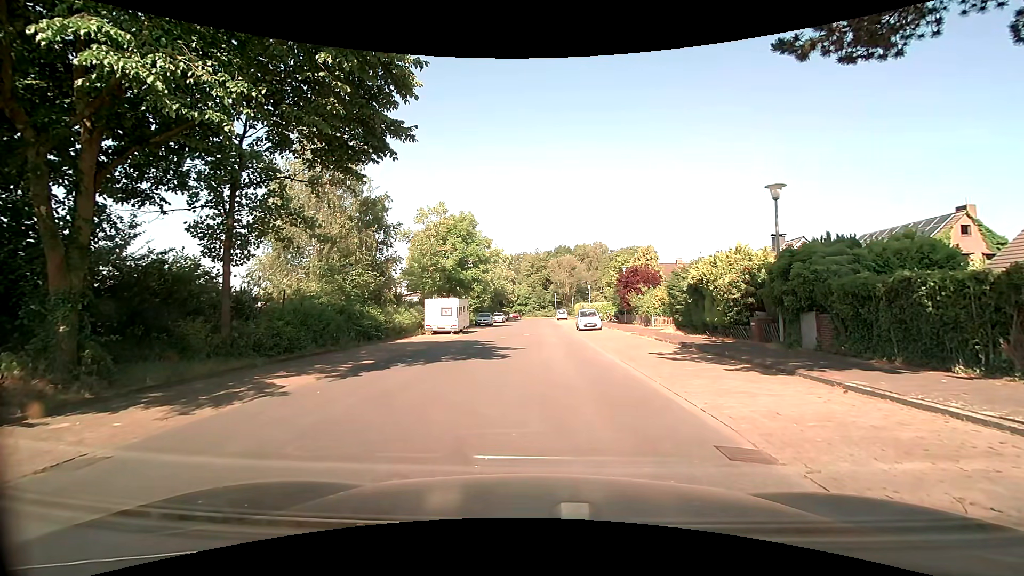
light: Day
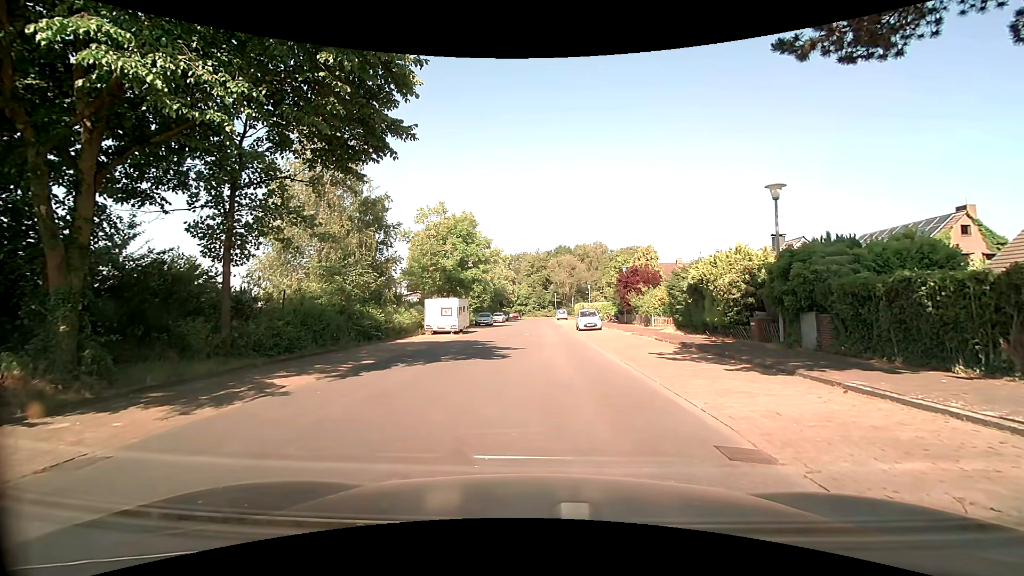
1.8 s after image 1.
(0.0, 0.0) m; 0°
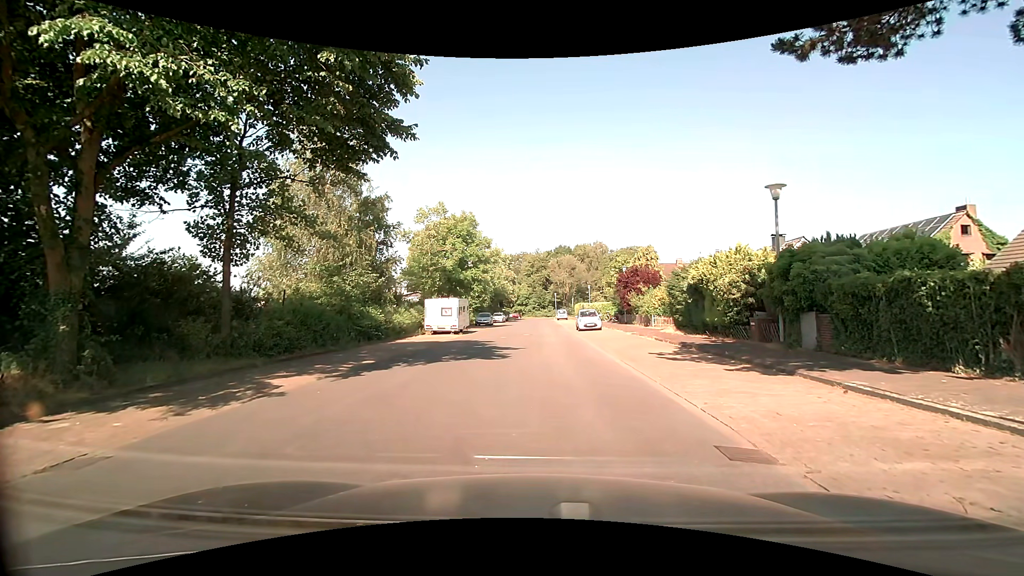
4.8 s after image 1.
(0.0, 0.0) m; 0°
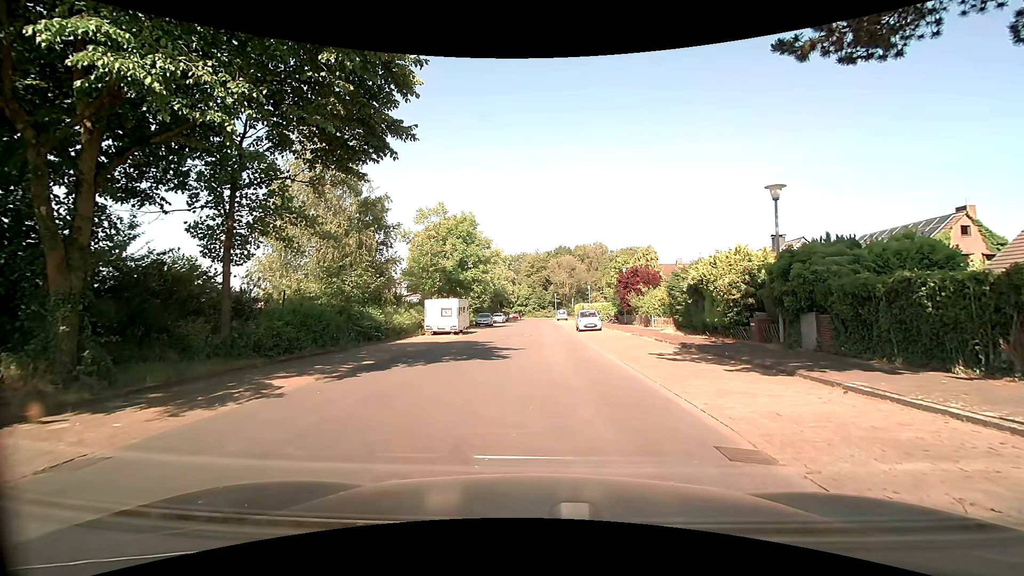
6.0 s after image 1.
(0.0, 0.0) m; 0°
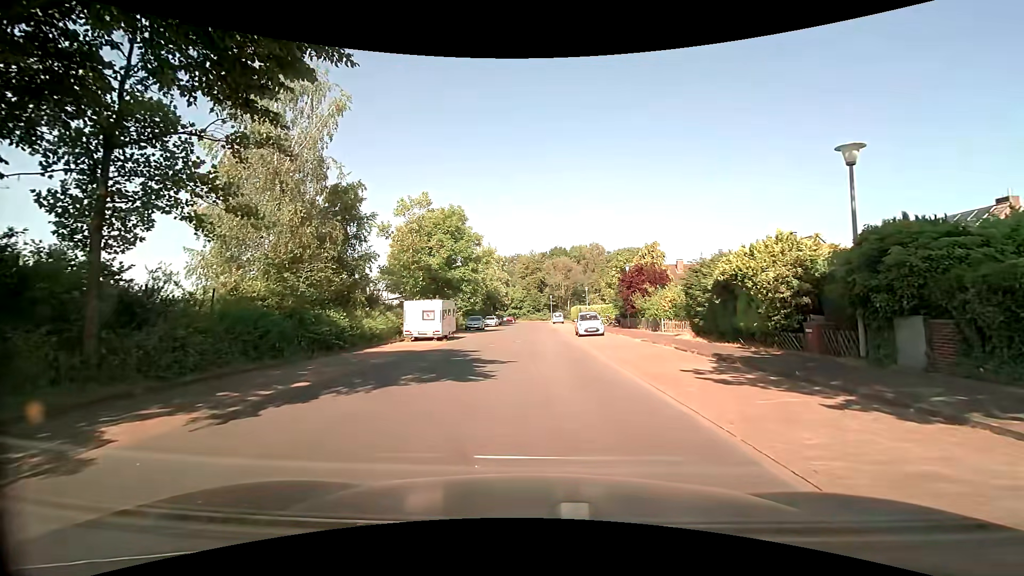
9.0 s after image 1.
(0.0, +4.2) m; -1°
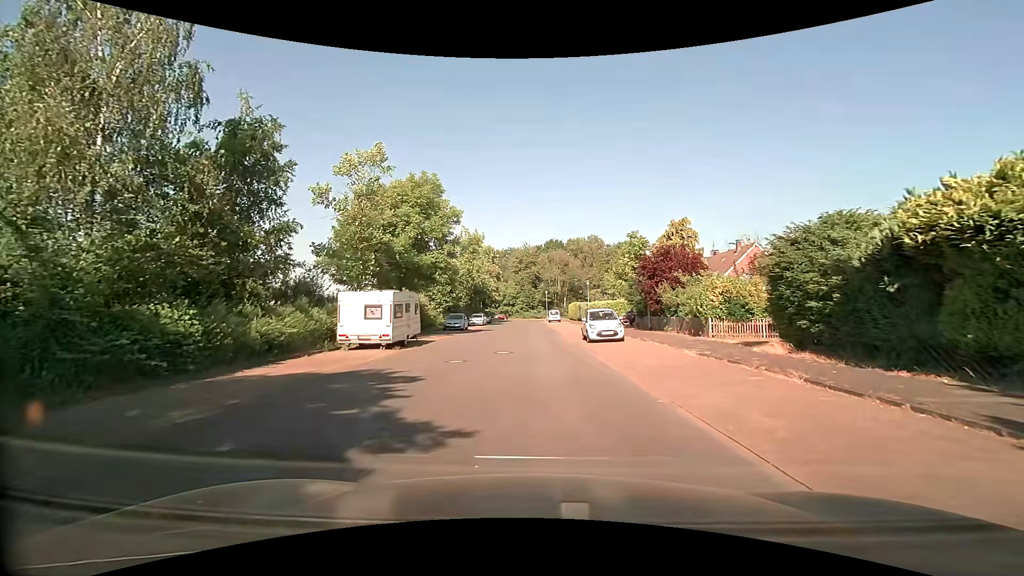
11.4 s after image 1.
(+0.1, +9.1) m; 0°
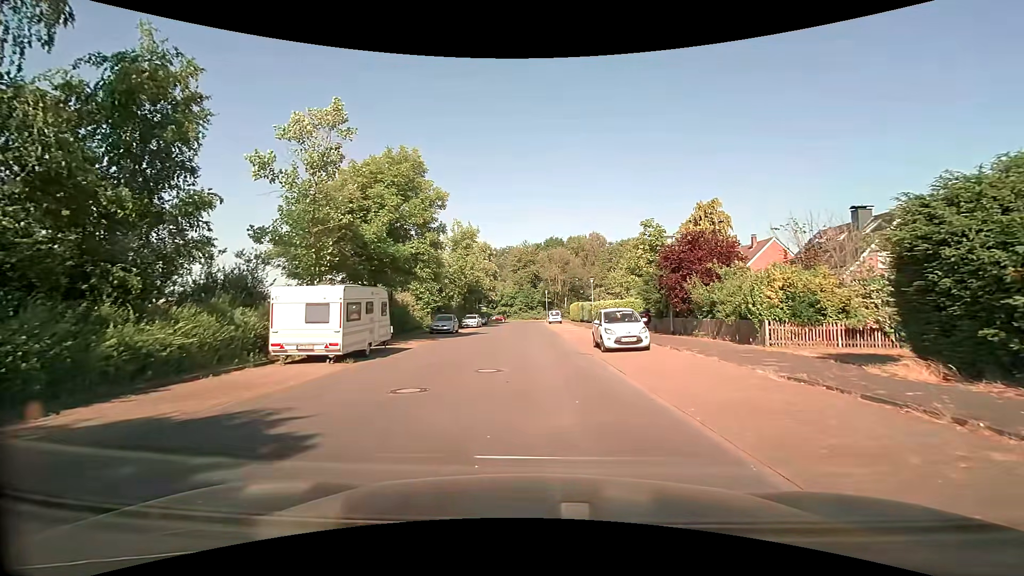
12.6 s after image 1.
(+0.1, +5.2) m; +1°
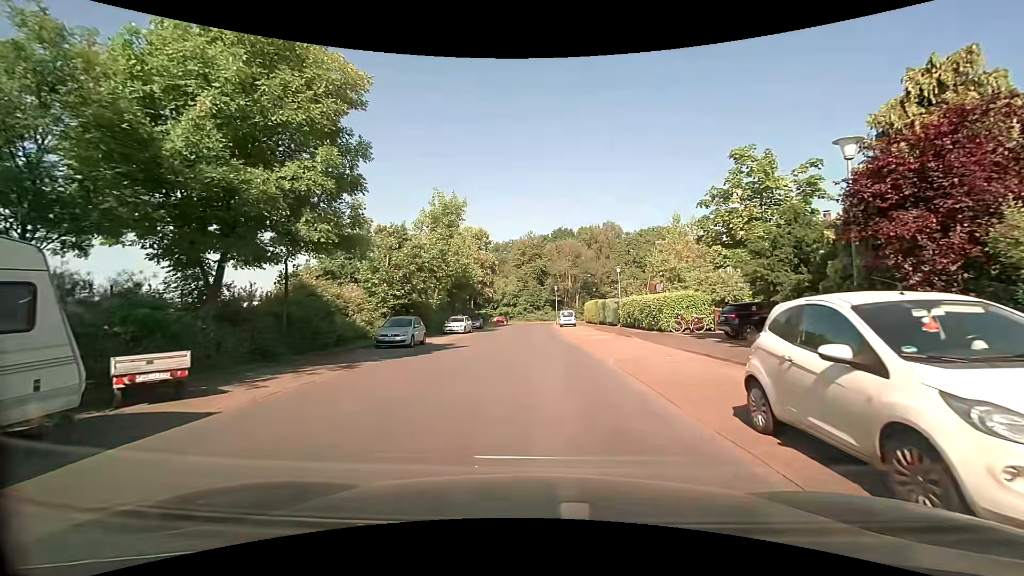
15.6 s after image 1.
(0.0, +14.2) m; 0°
(0, +10) (0, +20) (0, +30) (-1, +40) (-1, +50) (-1, +60) (-1, +70) (+1, +80) (+8, +87) (+17, +90) m
